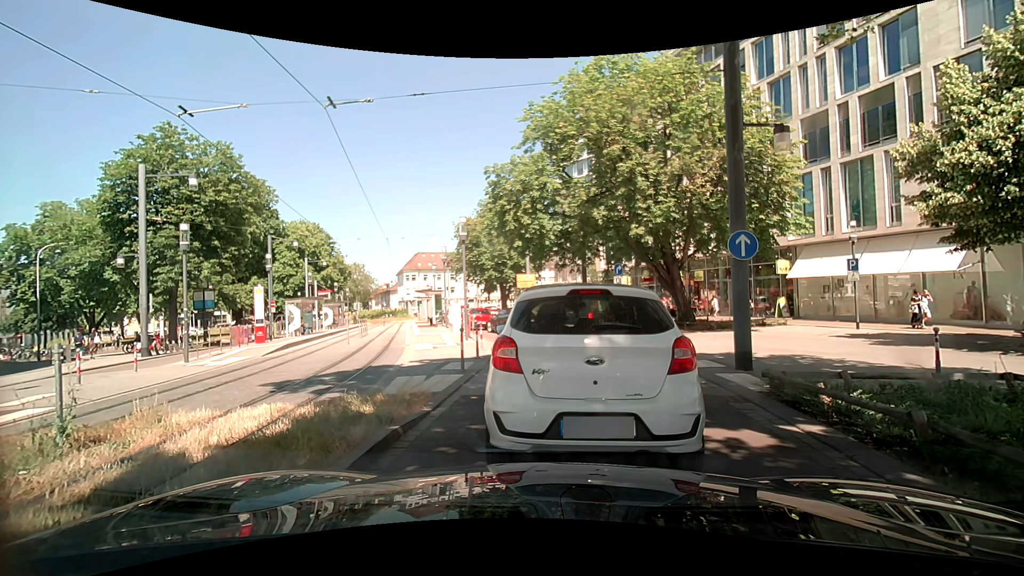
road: residential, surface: asphalt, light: Day
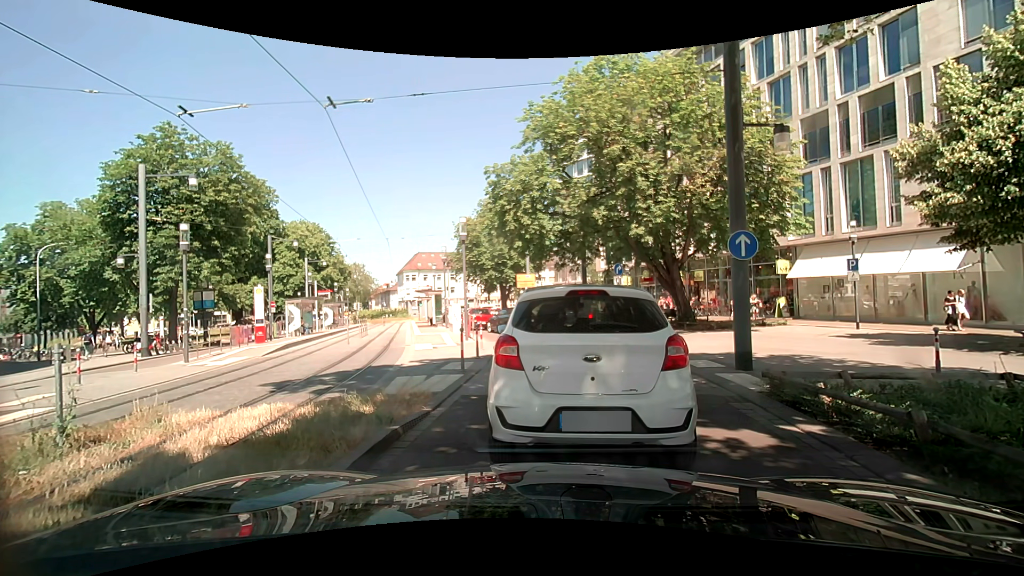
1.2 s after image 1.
(0.0, 0.0) m; 0°
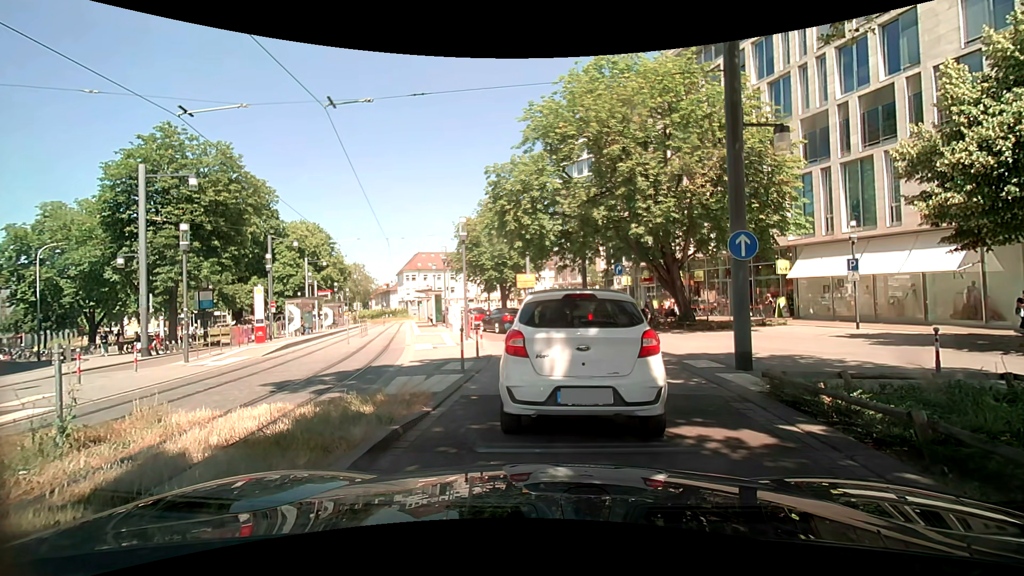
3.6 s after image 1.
(0.0, 0.0) m; 0°
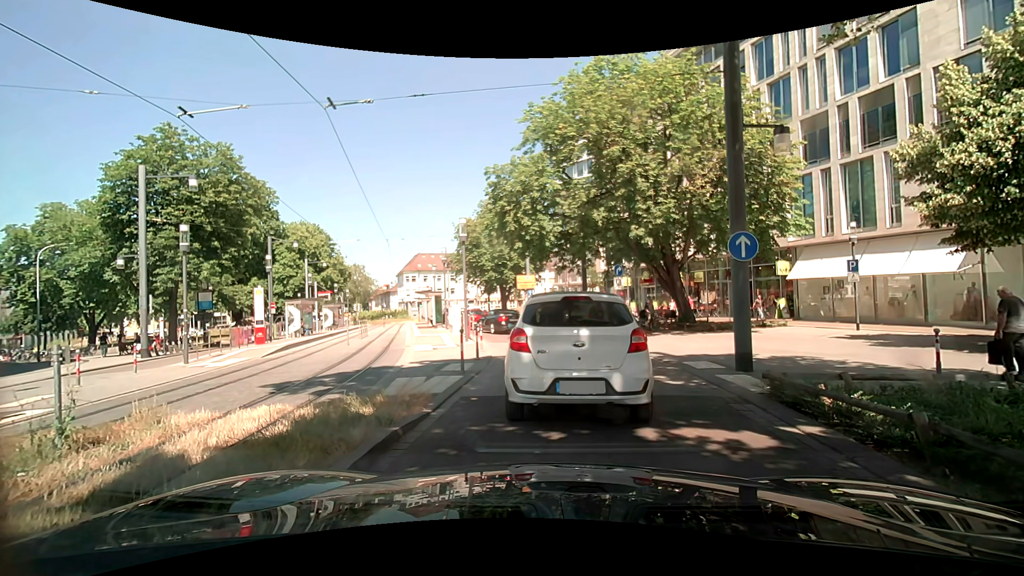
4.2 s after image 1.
(0.0, 0.0) m; 0°
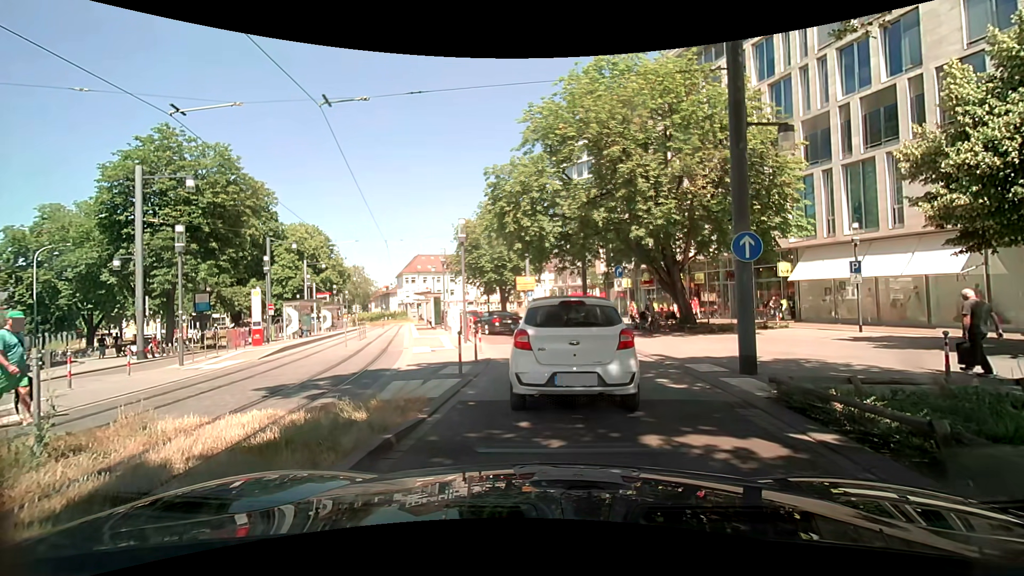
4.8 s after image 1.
(0.0, +0.2) m; 0°
